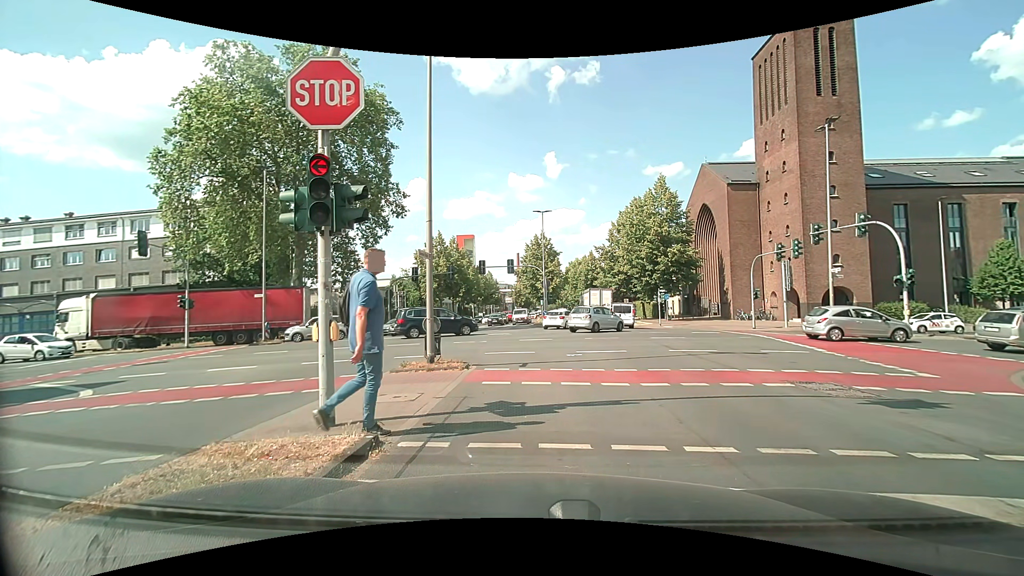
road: secondary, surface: asphalt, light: Day
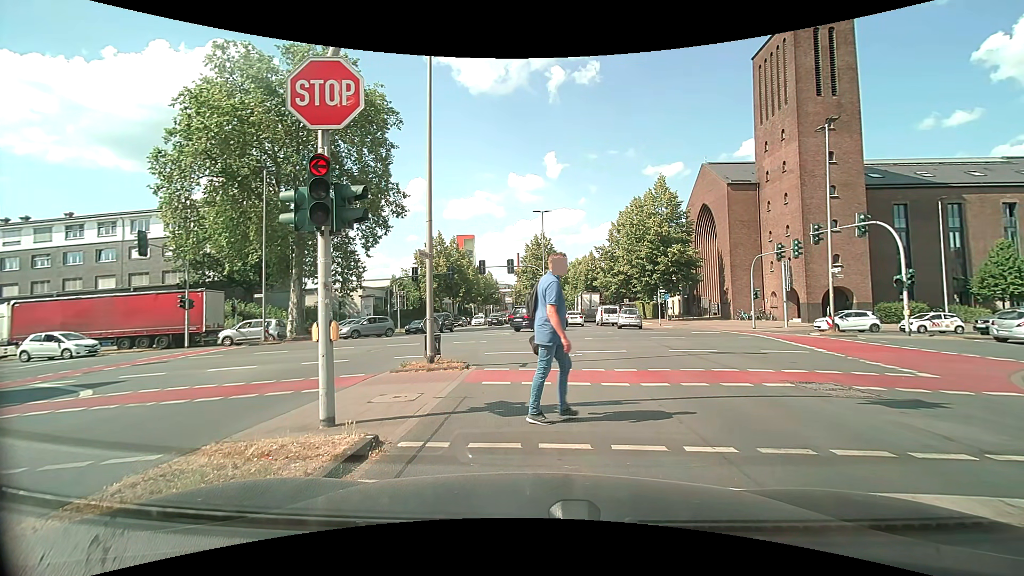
(0.0, 0.0) m; 0°
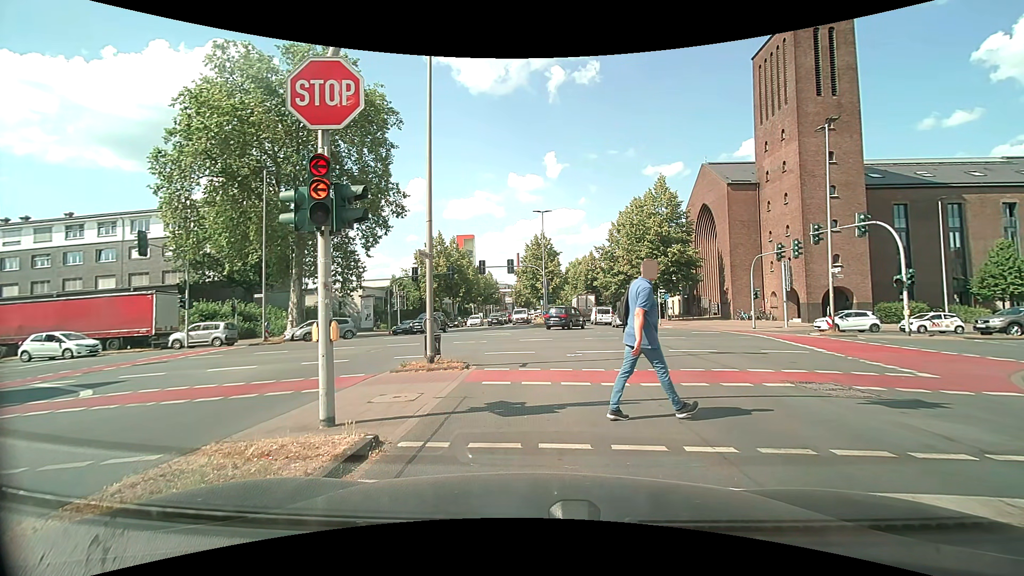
(0.0, 0.0) m; 0°
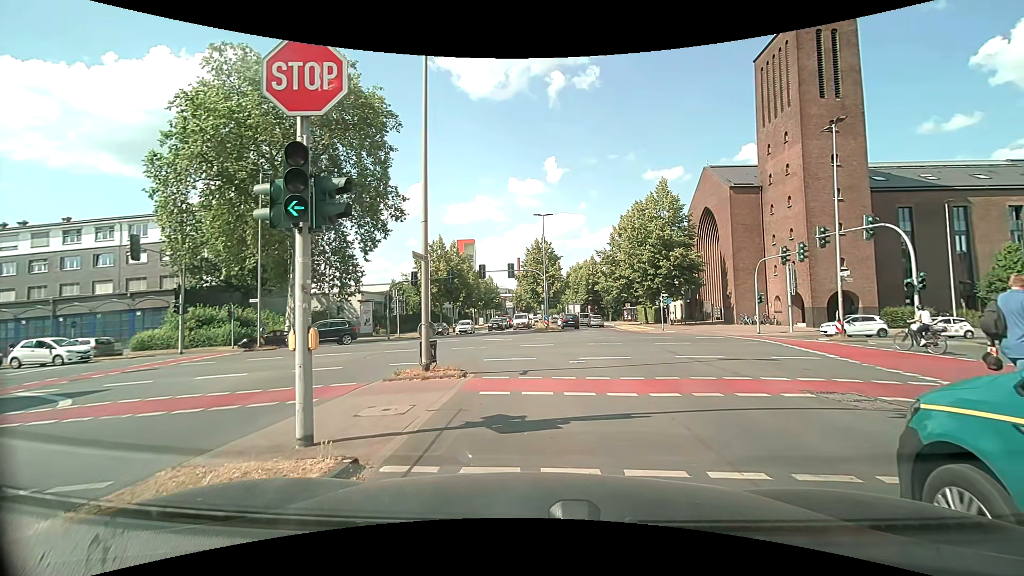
(0.0, +0.6) m; 0°
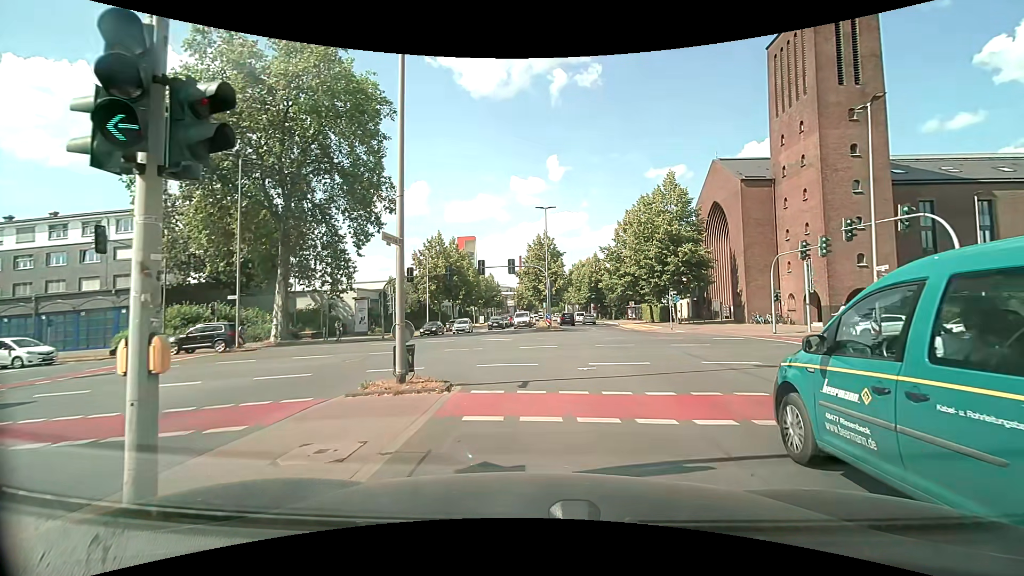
(0.0, +2.4) m; +2°
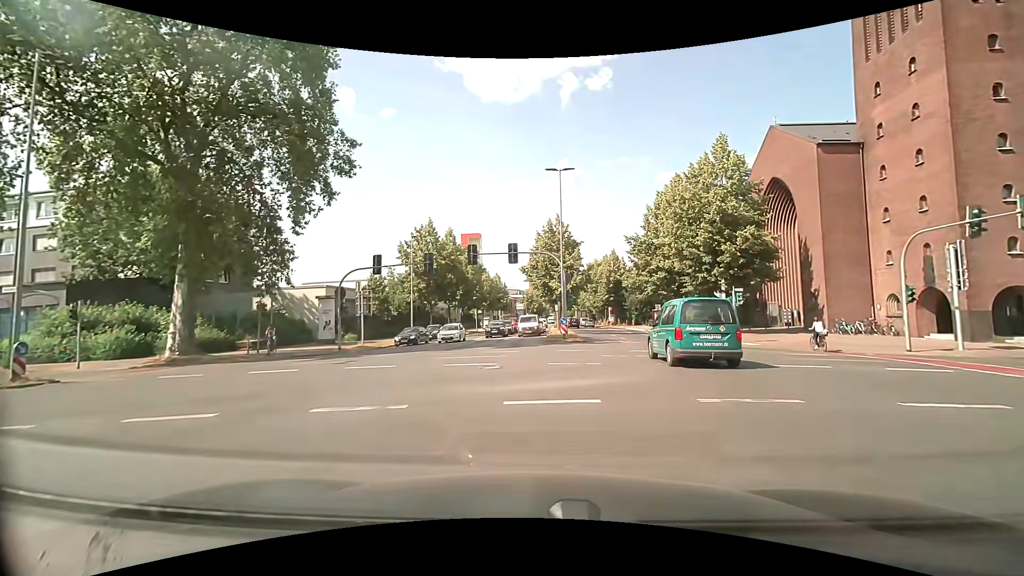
(-0.1, +12.4) m; -2°
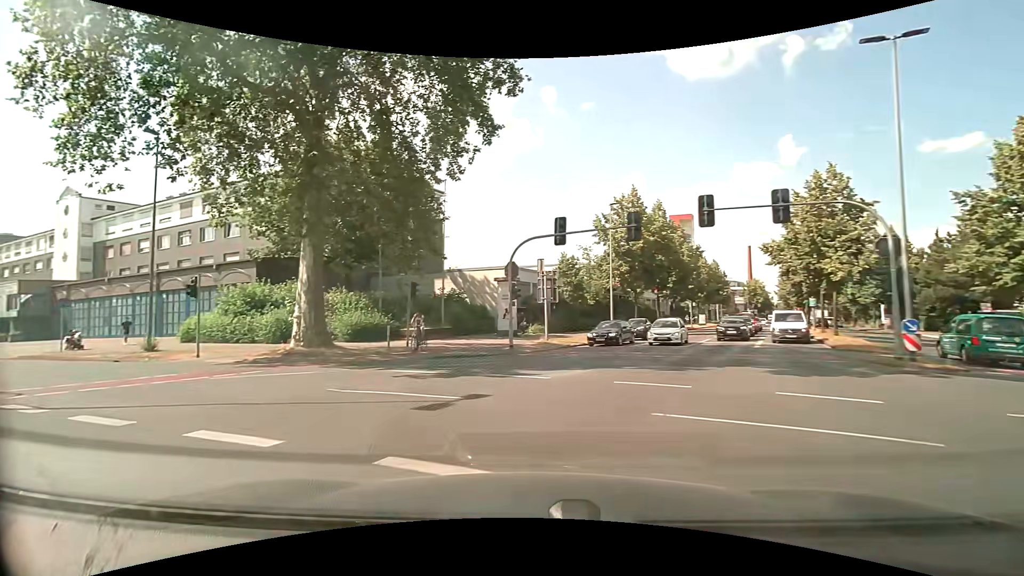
(-1.7, +11.2) m; -22°
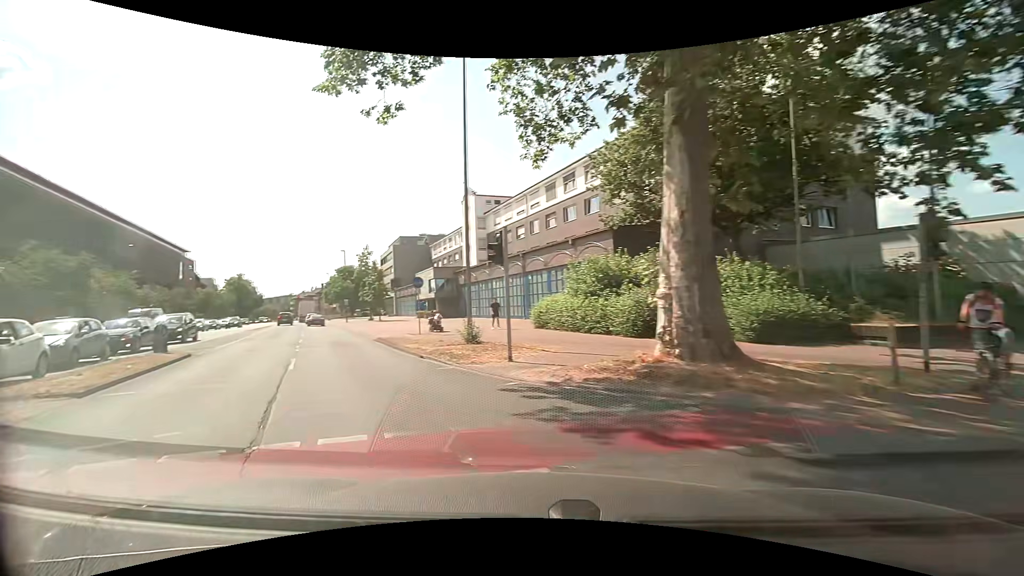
(-3.8, +11.2) m; -41°
(-2, +10) (-6, +19) (-11, +28) (-15, +37) (-19, +46) (-24, +55) (-28, +64) (-32, +73) (-38, +81) (-44, +89) m
